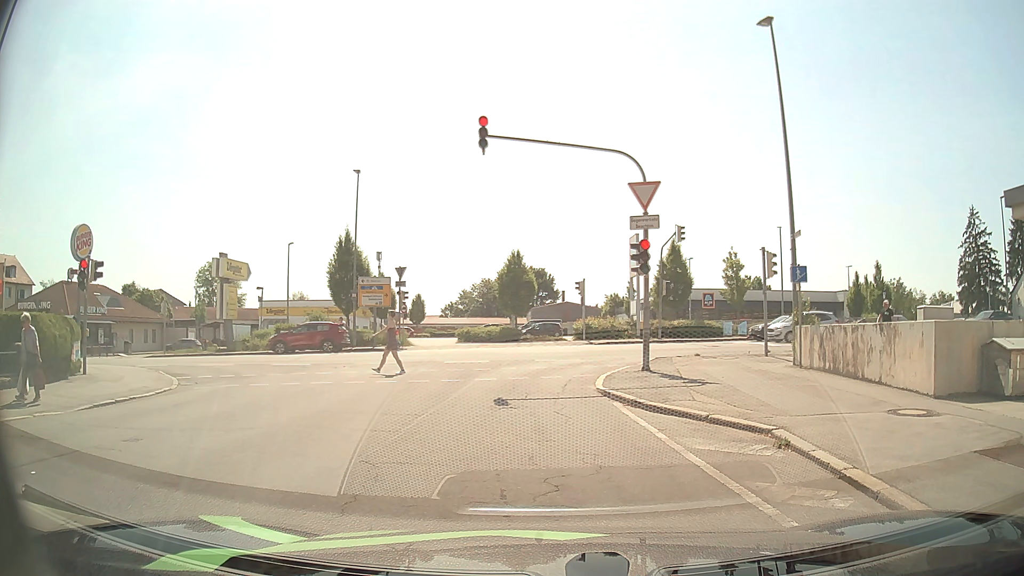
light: Day
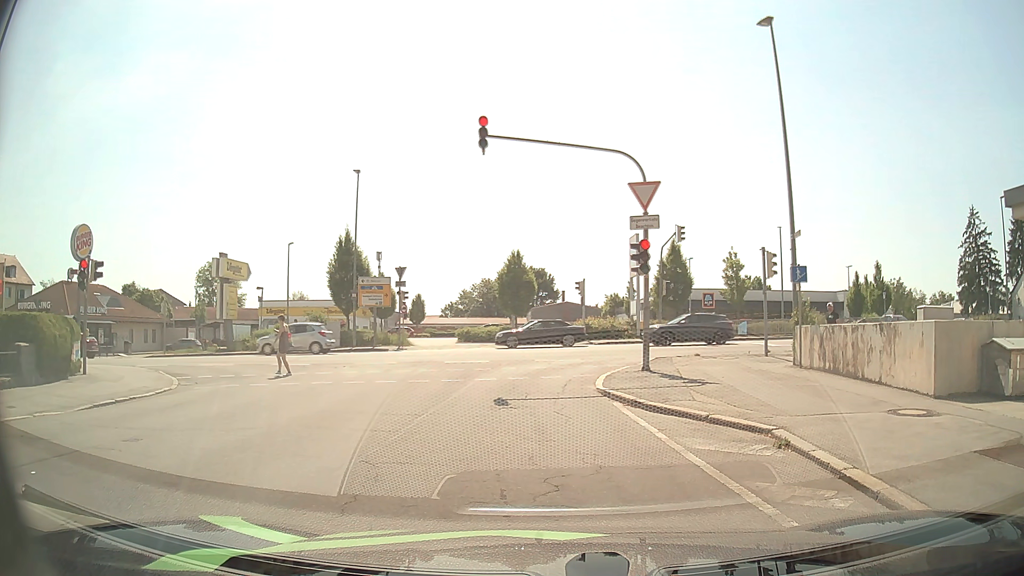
(0.0, 0.0) m; 0°
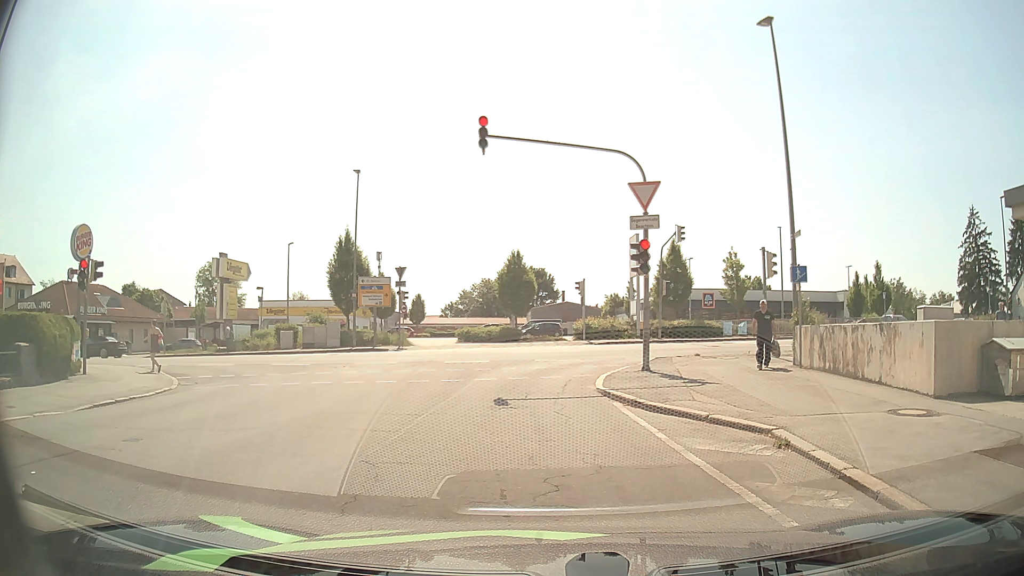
(0.0, 0.0) m; 0°
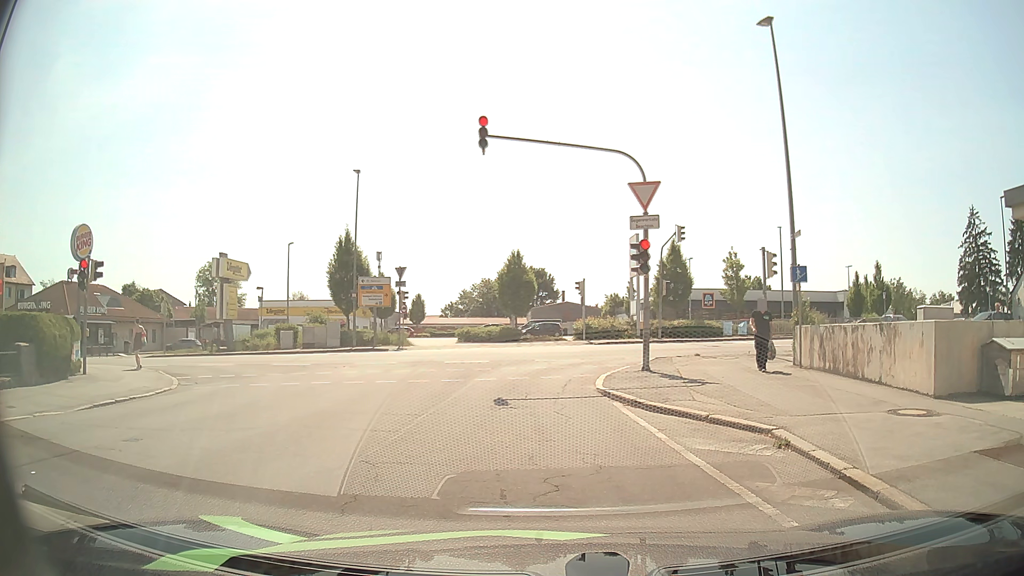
(0.0, 0.0) m; 0°
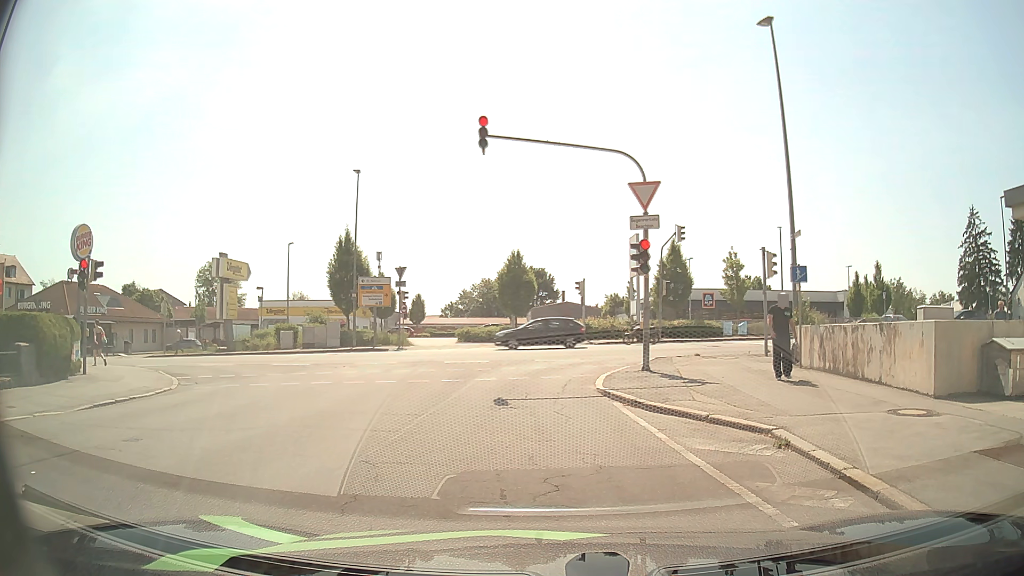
(0.0, 0.0) m; 0°
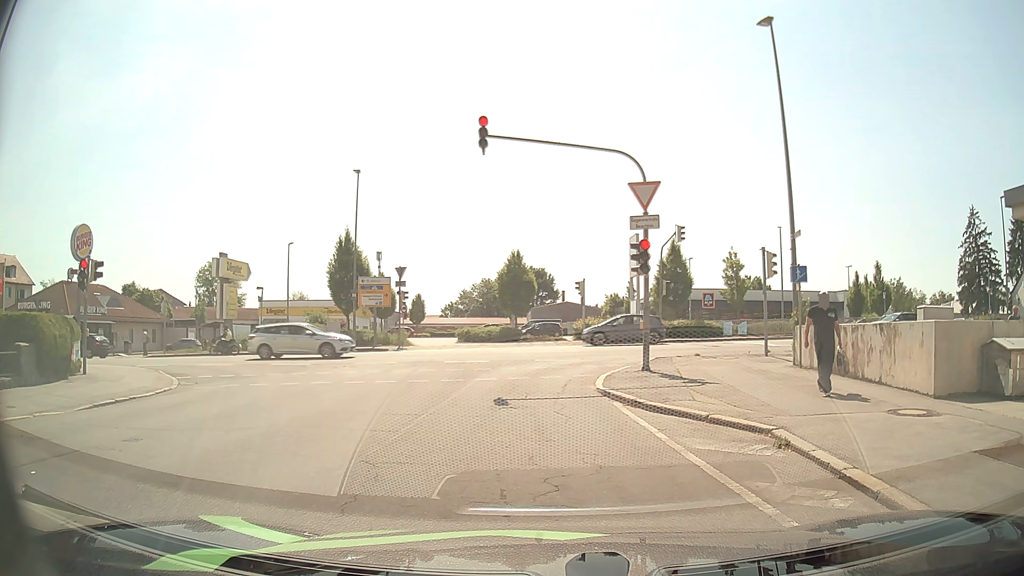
(0.0, 0.0) m; 0°
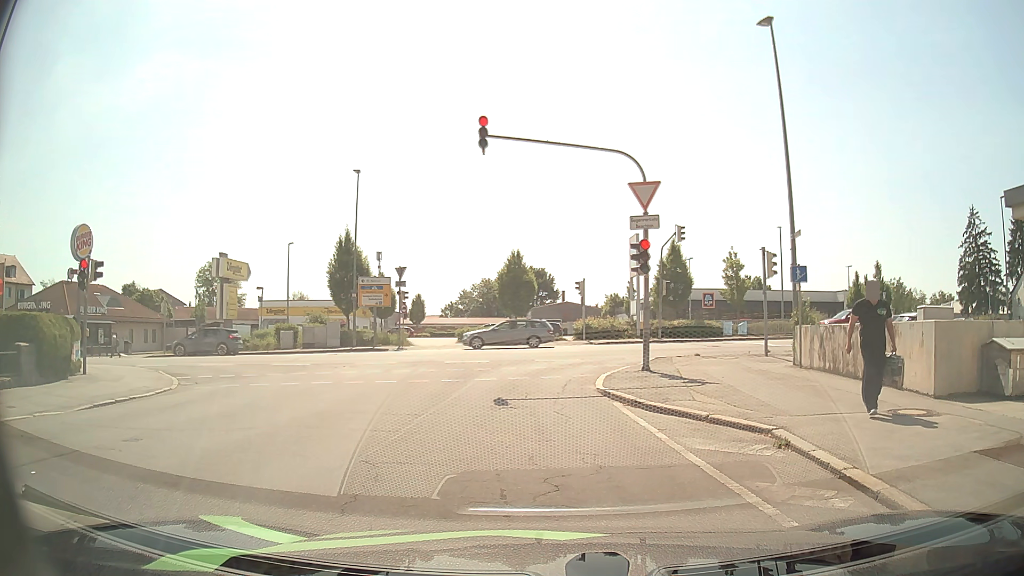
(0.0, 0.0) m; 0°
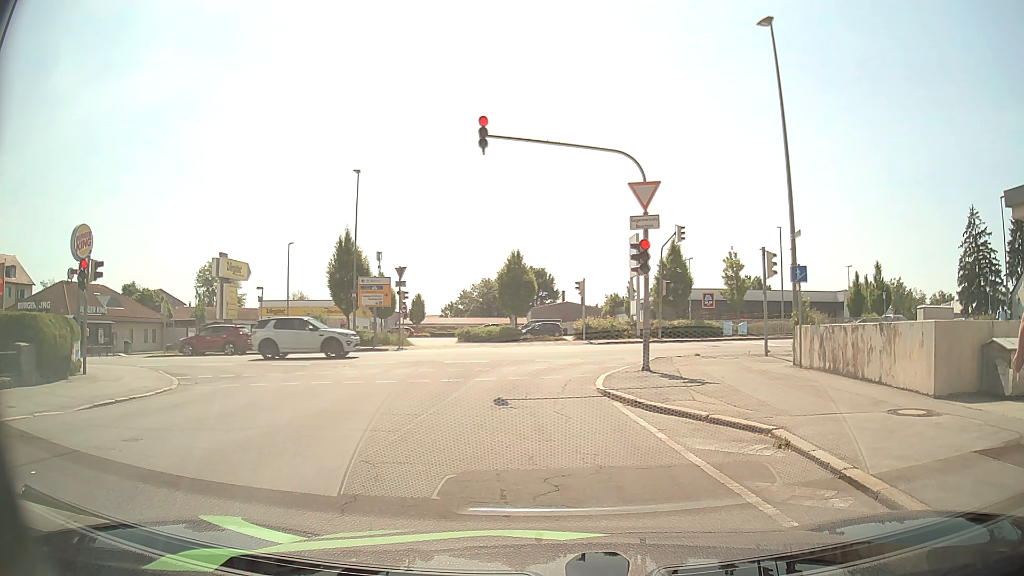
(0.0, 0.0) m; 0°
(-1, +10) (-1, +20) (+4, +28) (+14, +30) (+24, +30) (+34, +31) (+44, +32) (+54, +32) (+64, +32) (+74, +32) m
